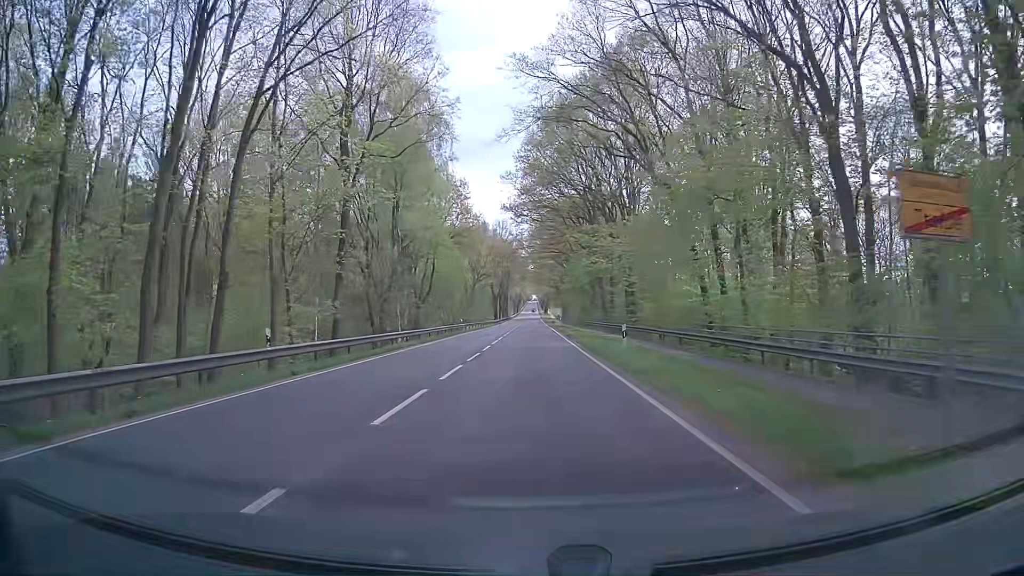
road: primary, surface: asphalt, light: Day
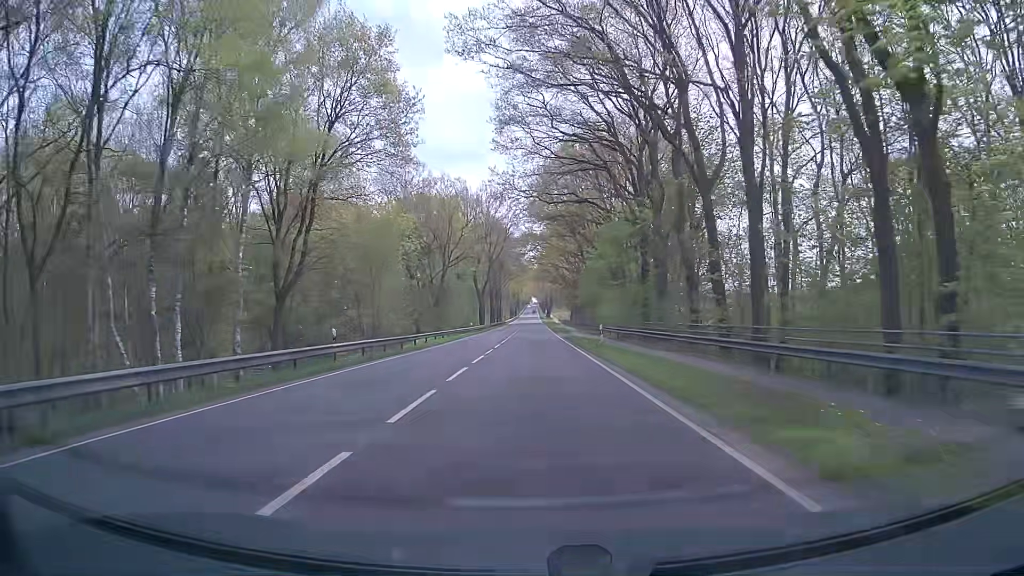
(+0.3, +43.0) m; +1°
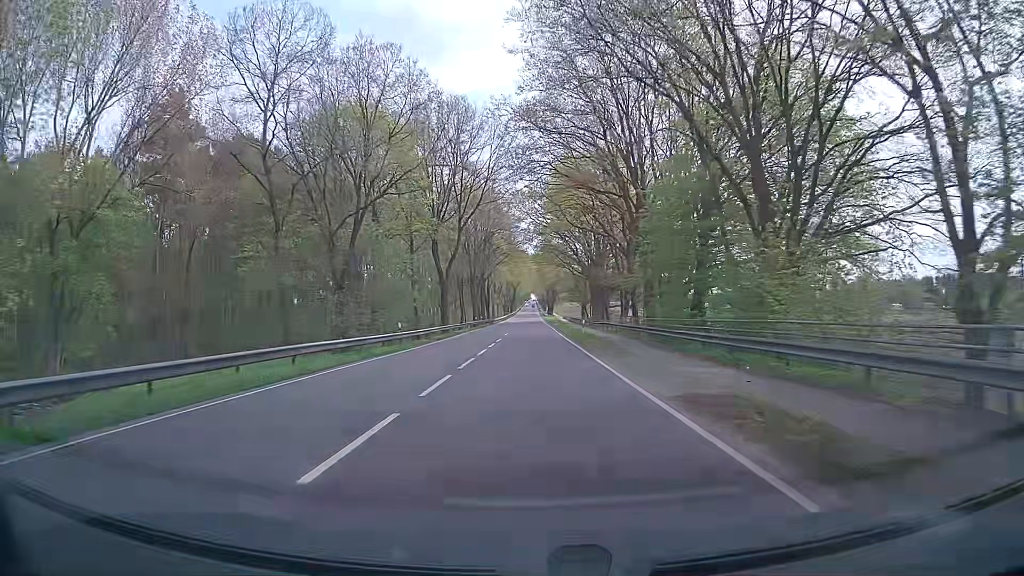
(0.0, +40.6) m; -1°
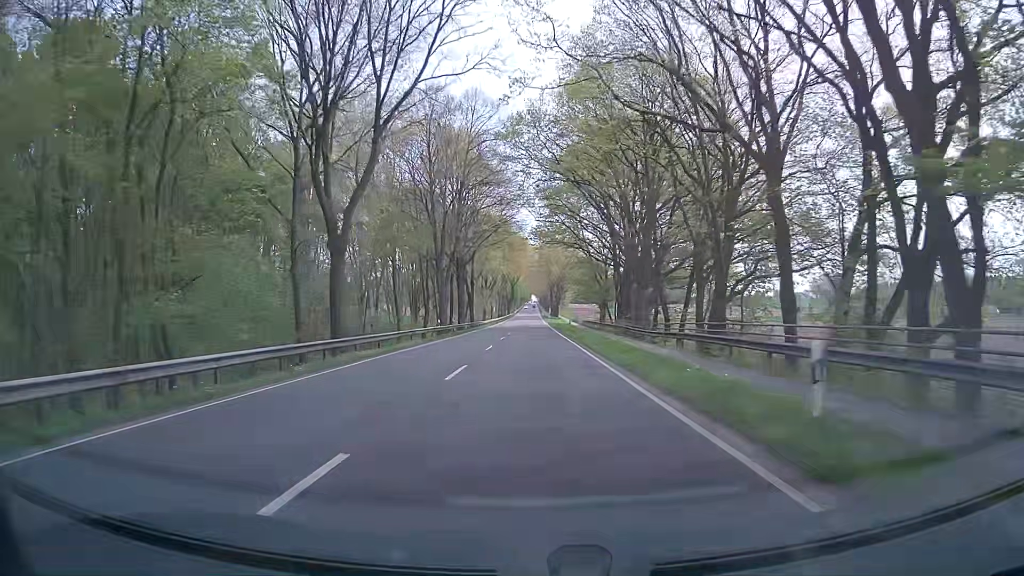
(+0.3, +33.7) m; +1°
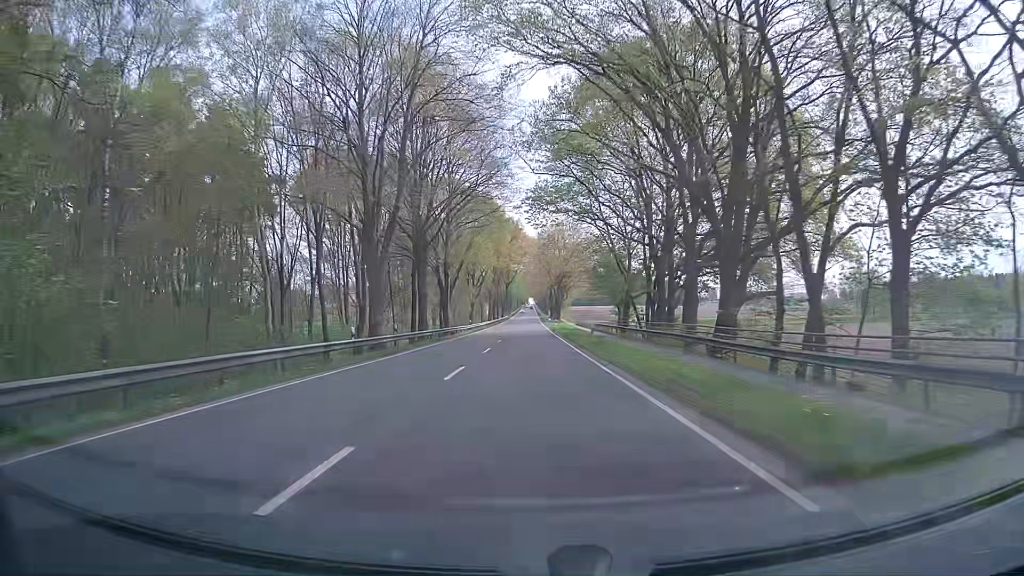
(0.0, +23.9) m; +1°
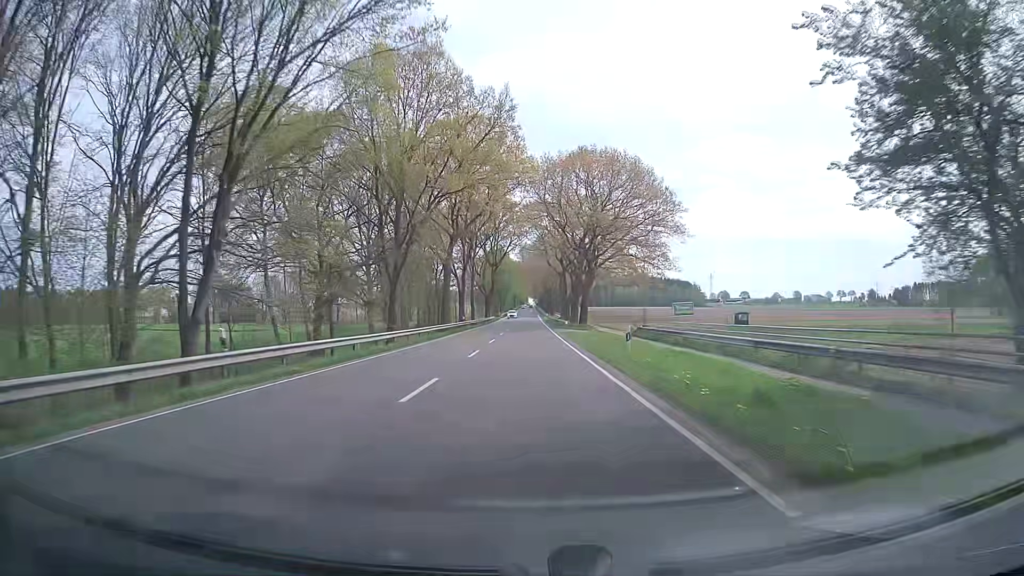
(-0.4, +64.3) m; -1°
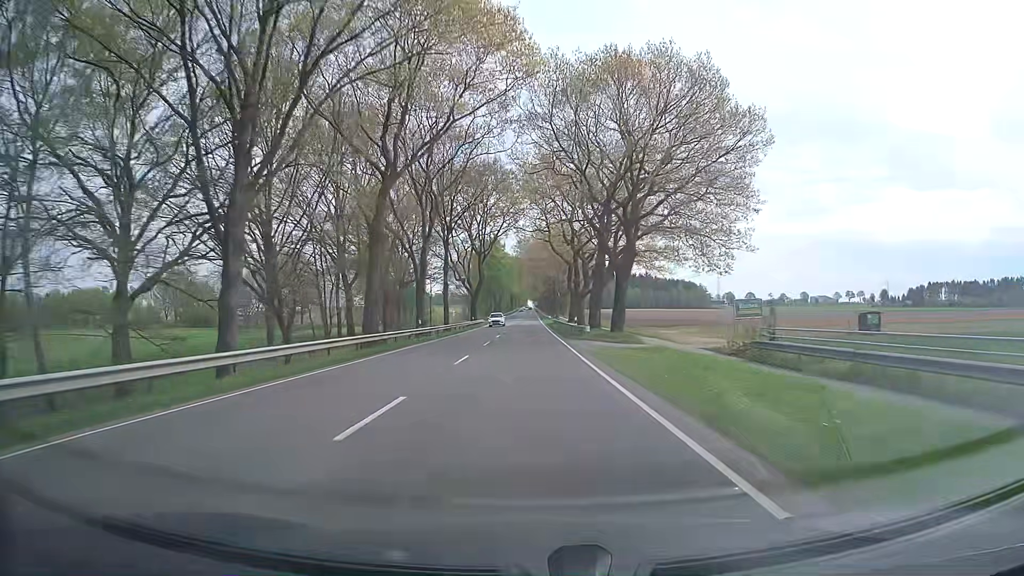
(+0.1, +27.5) m; 0°
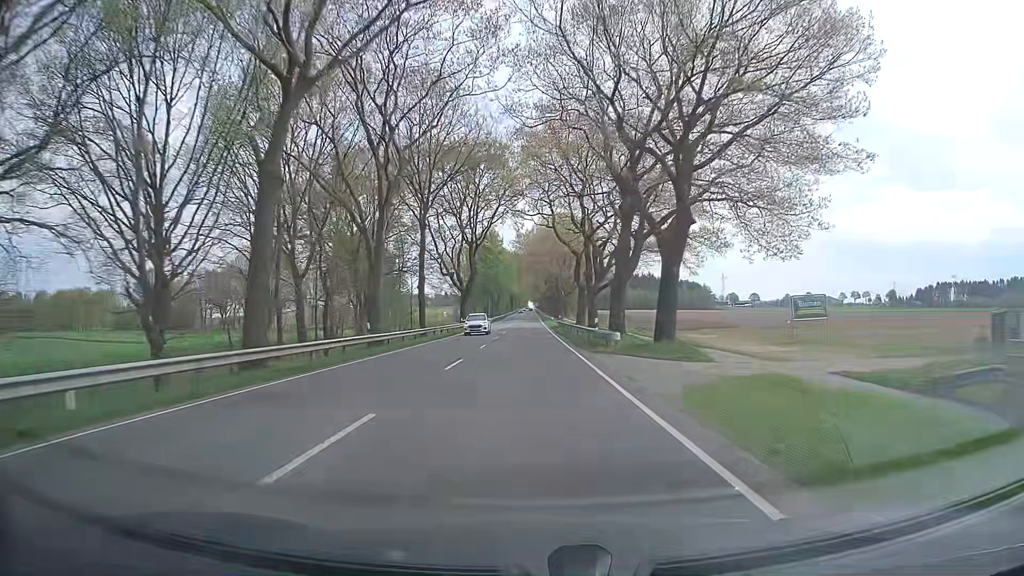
(0.0, +14.1) m; 0°
(0, +10) (0, +20) (0, +30) (0, +40) (0, +50) (0, +60) (0, +70) (0, +80) (0, +90) (0, +100) m
